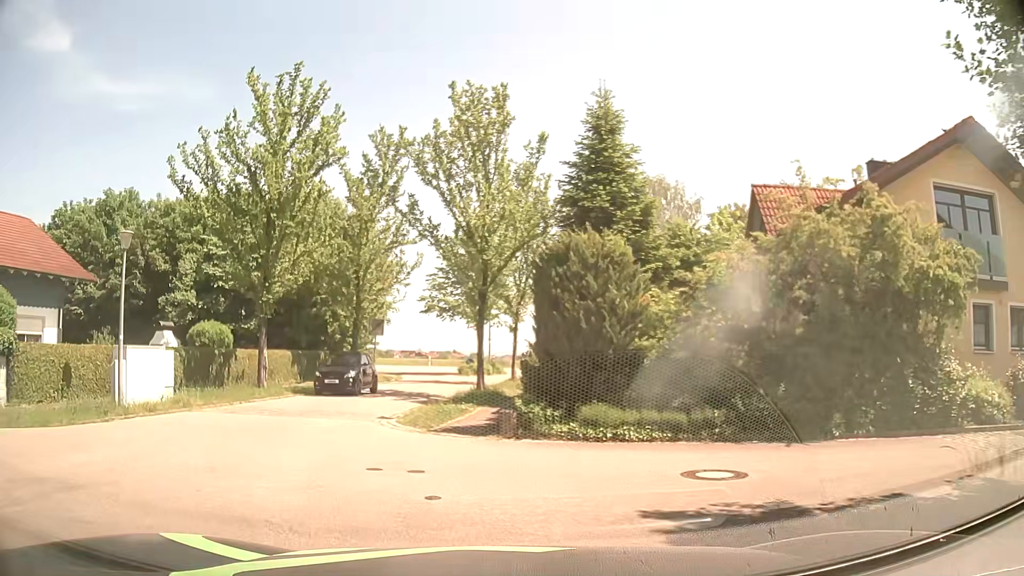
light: Day
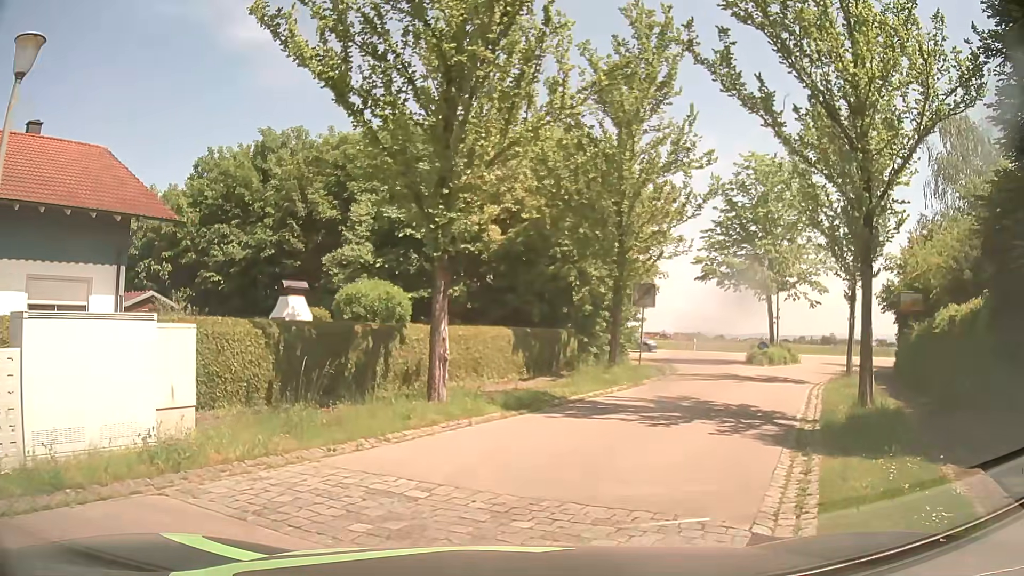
(-2.1, +11.4) m; -20°
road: residential
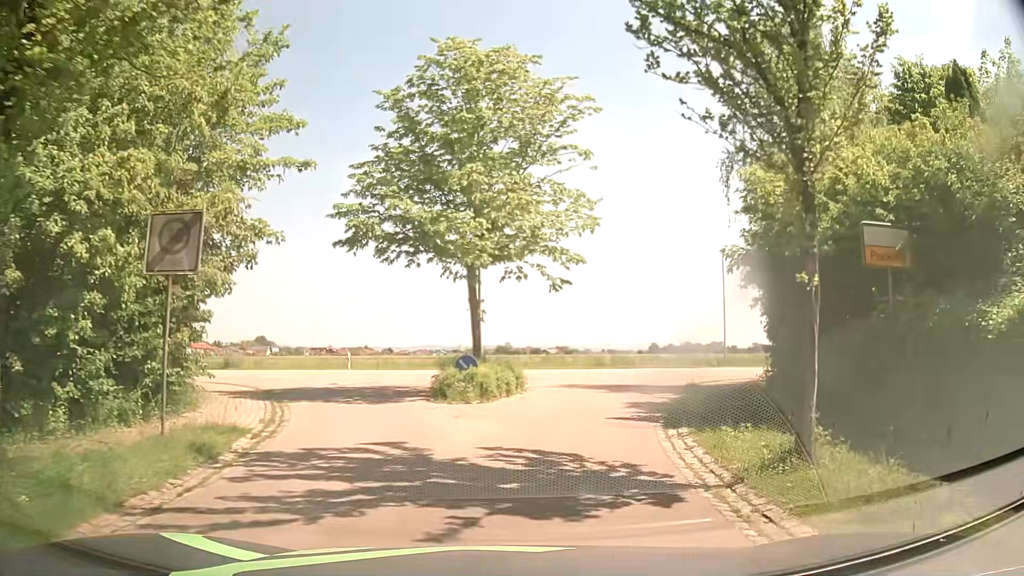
(+4.7, +15.4) m; +29°
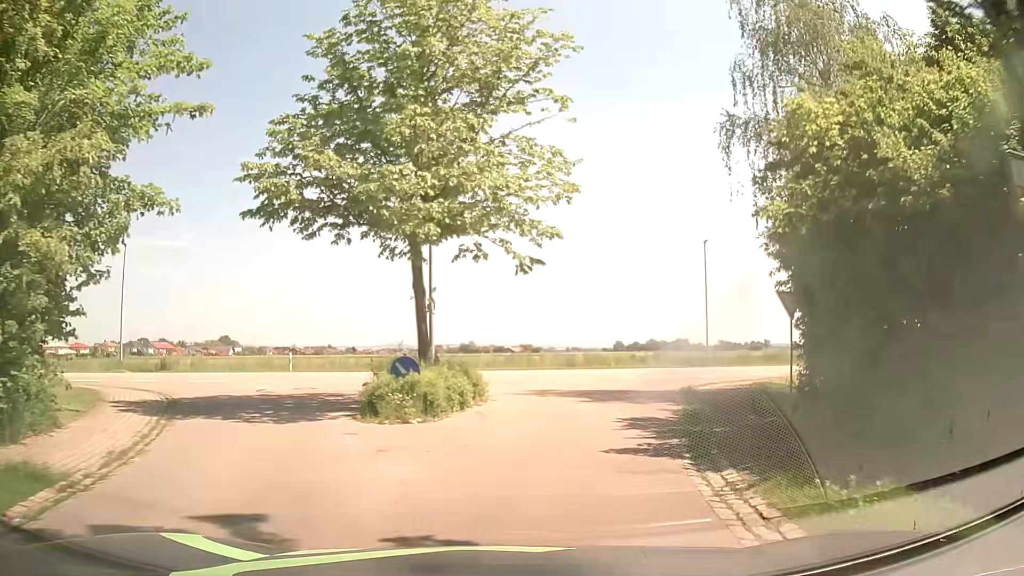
(+0.2, +4.3) m; +4°
